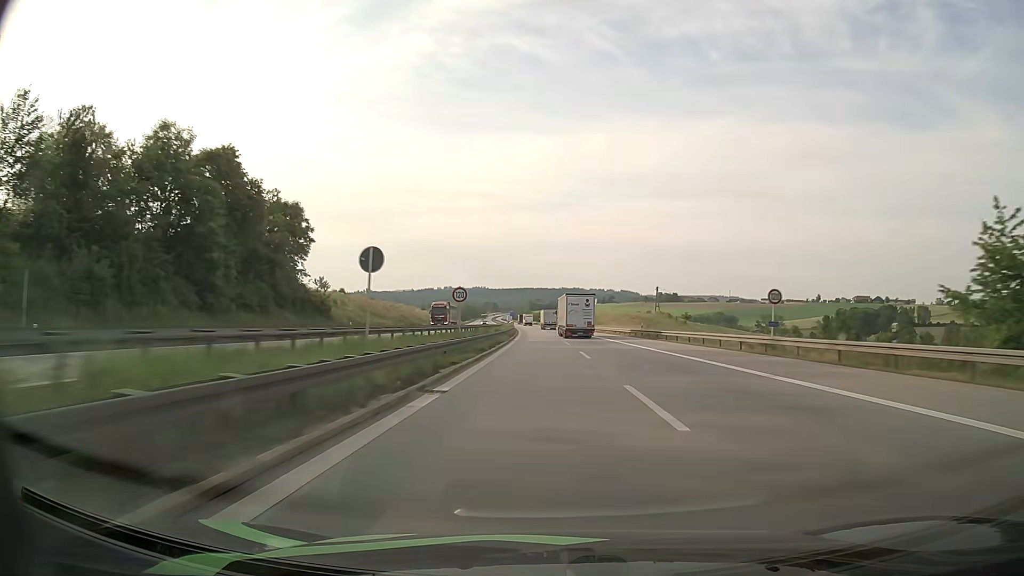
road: motorway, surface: asphalt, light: Day
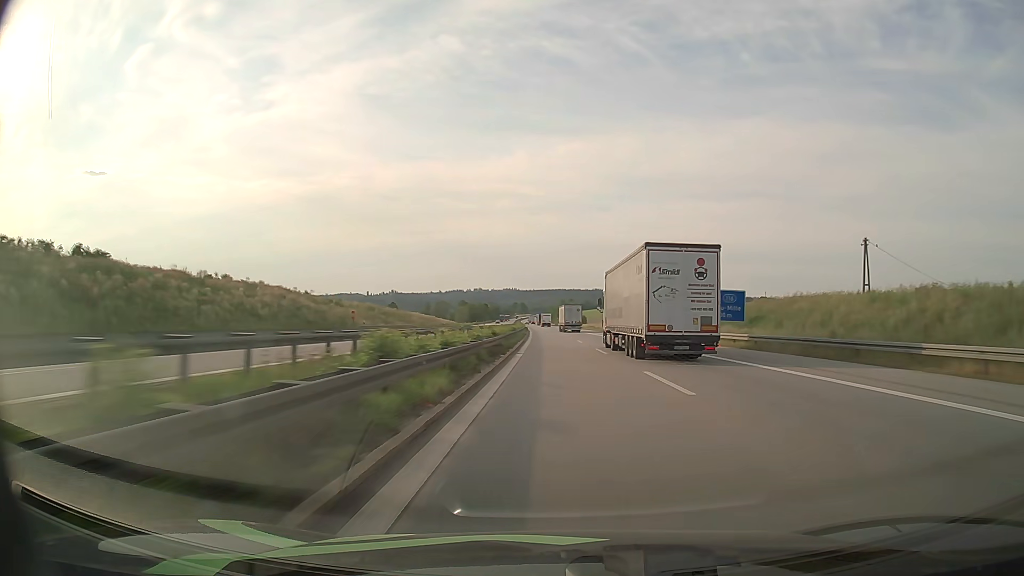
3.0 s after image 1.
(-3.4, +103.0) m; -3°
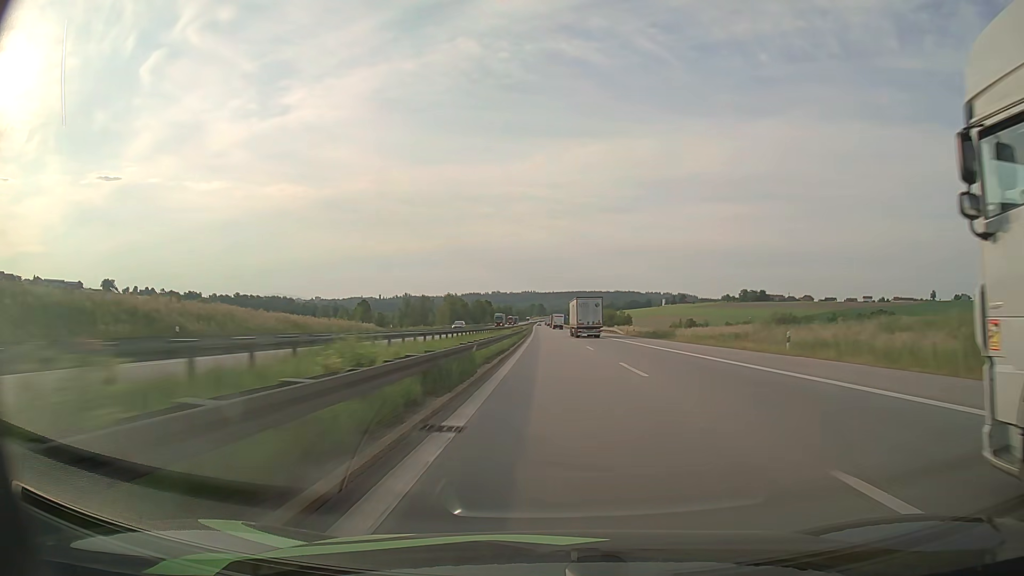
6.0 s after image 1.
(-1.0, +101.9) m; -1°
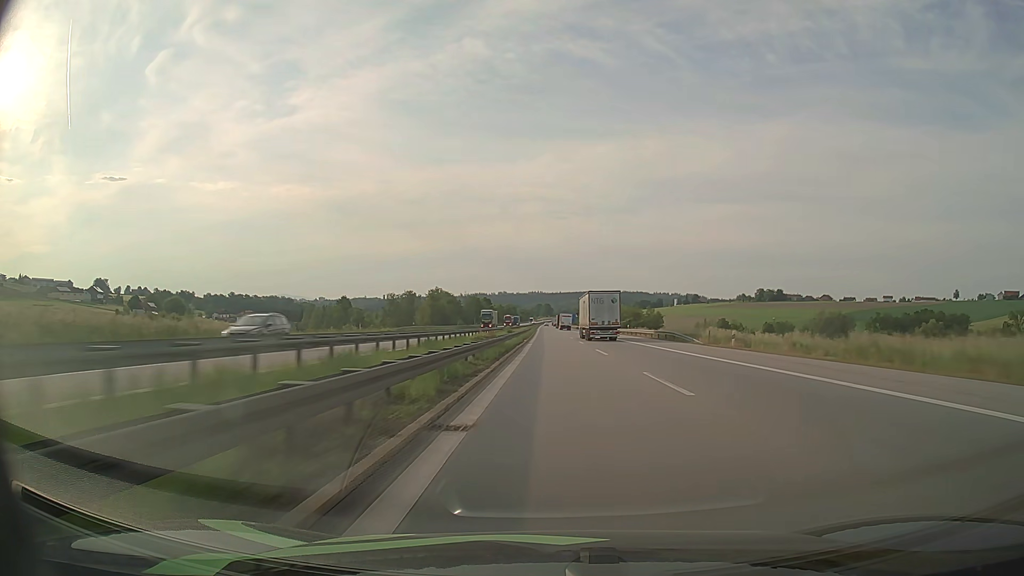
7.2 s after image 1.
(-0.5, +40.4) m; -1°
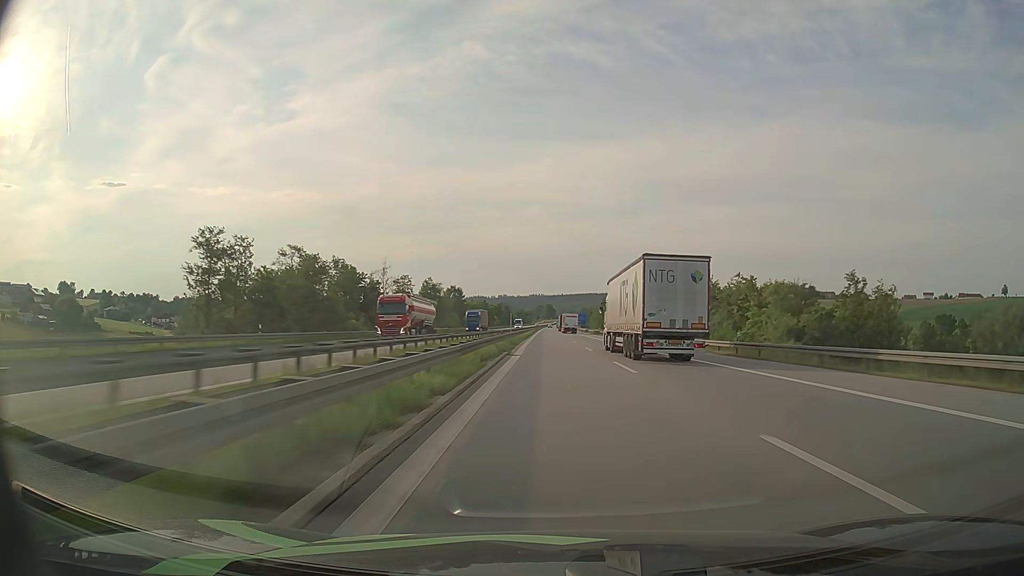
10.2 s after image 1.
(-0.5, +100.1) m; 0°
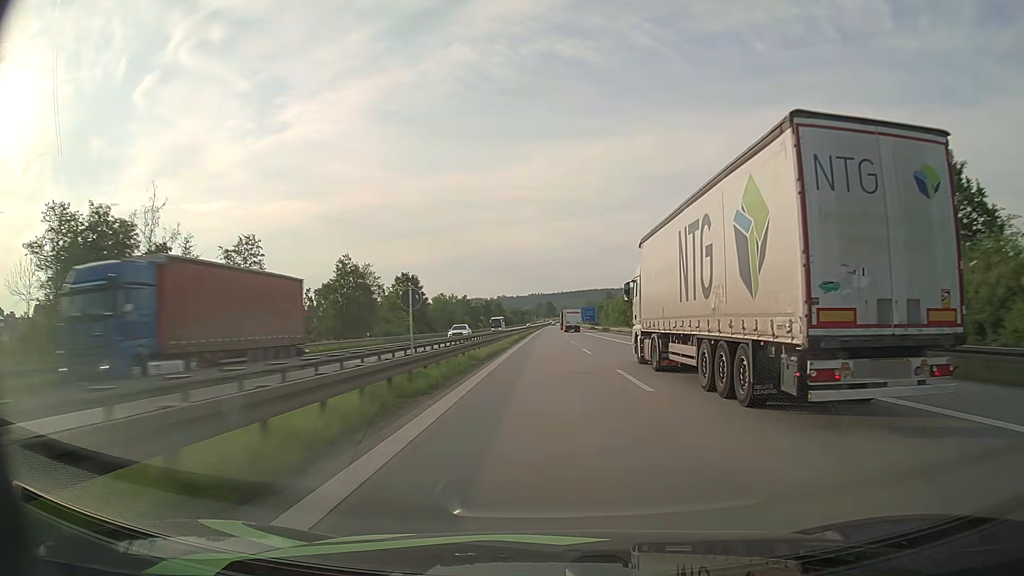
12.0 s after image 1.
(+0.3, +59.6) m; 0°
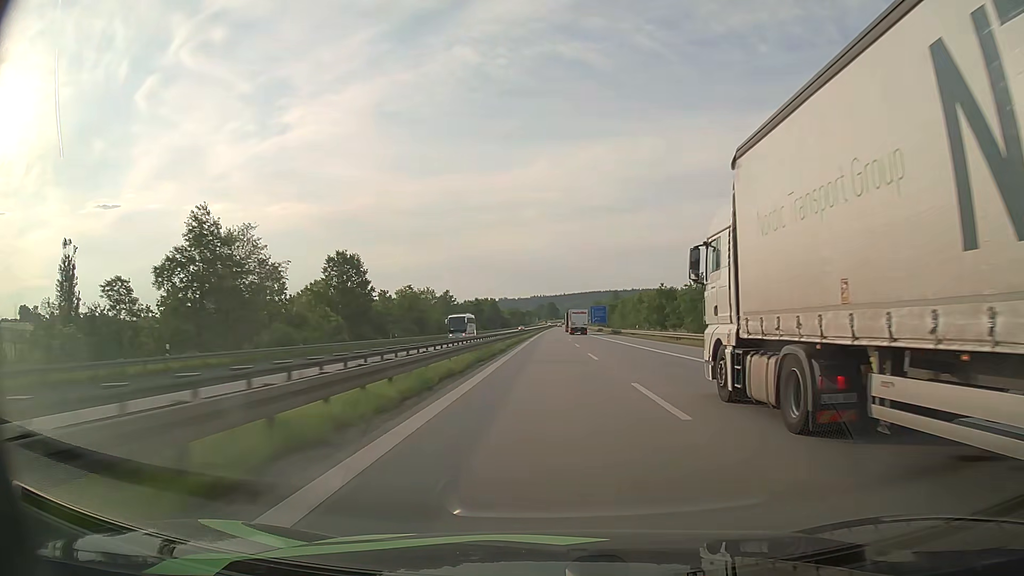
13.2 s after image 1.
(-0.1, +39.7) m; 0°
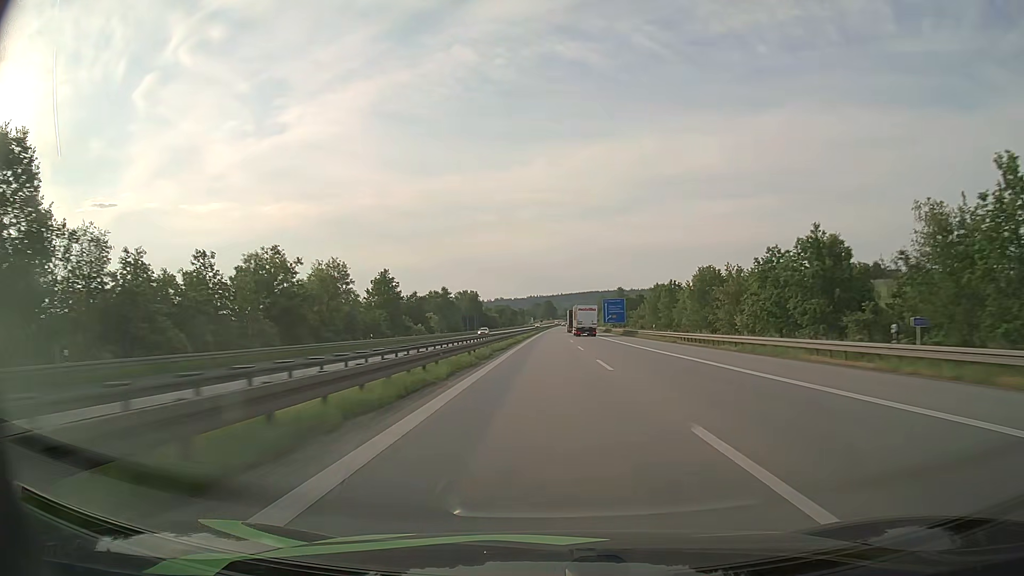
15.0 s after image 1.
(0.0, +60.1) m; 0°
(0, +10) (0, +20) (0, +30) (0, +40) (0, +50) (0, +60) (0, +70) (0, +80) (+1, +90) (+1, +100) m
